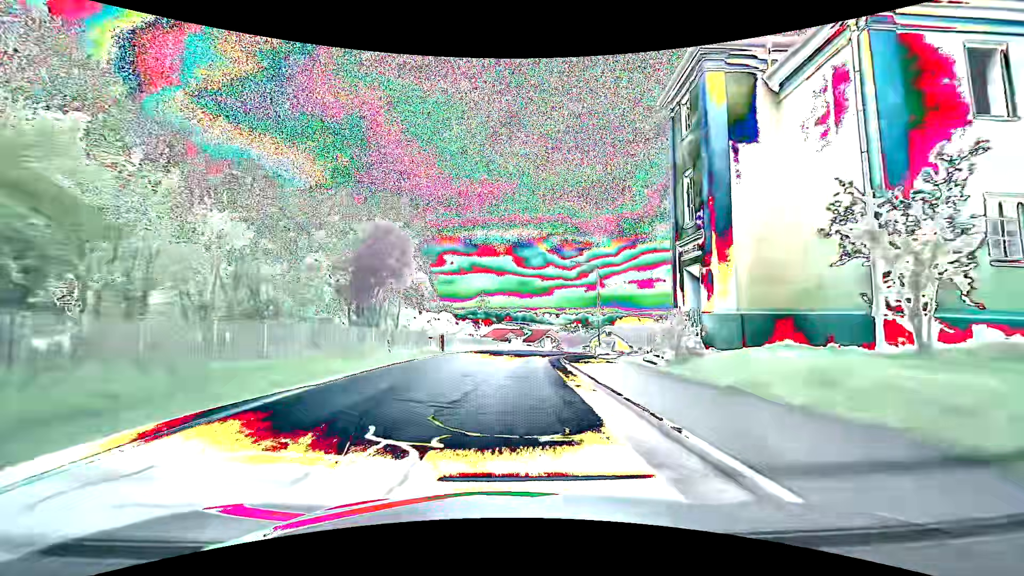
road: secondary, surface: asphalt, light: Day
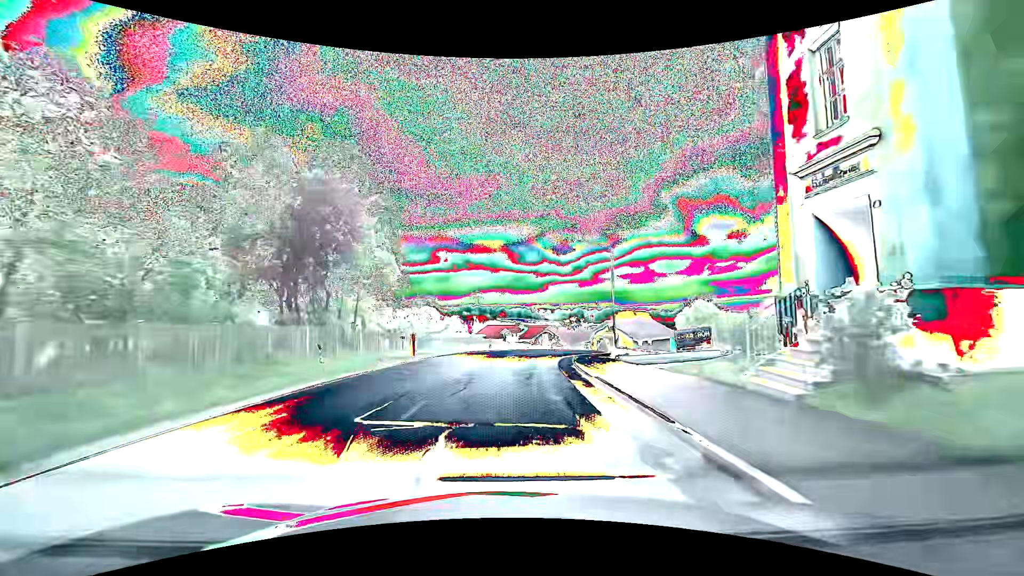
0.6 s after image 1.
(0.0, +7.9) m; +1°
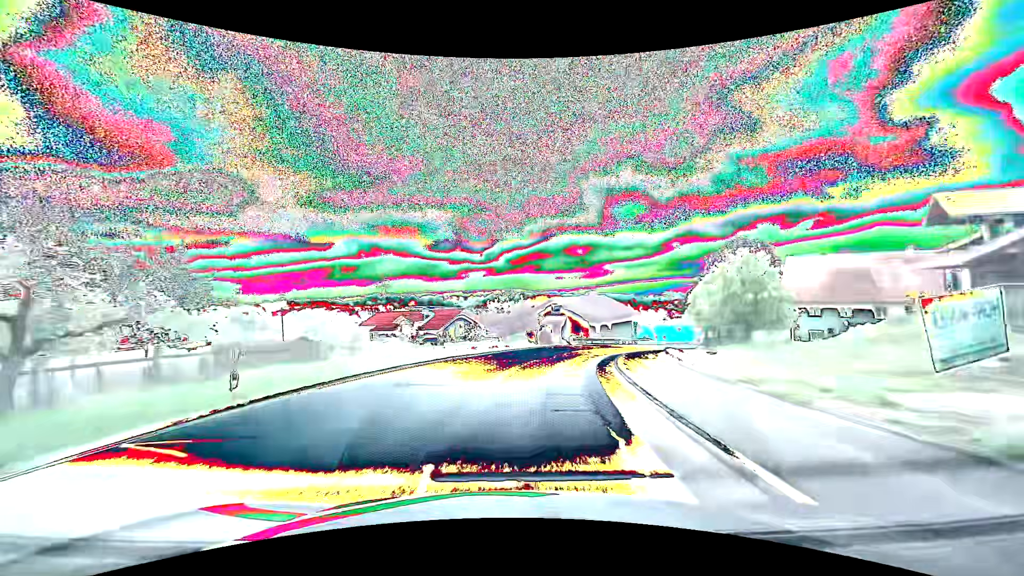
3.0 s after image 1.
(+1.6, +31.3) m; +9°
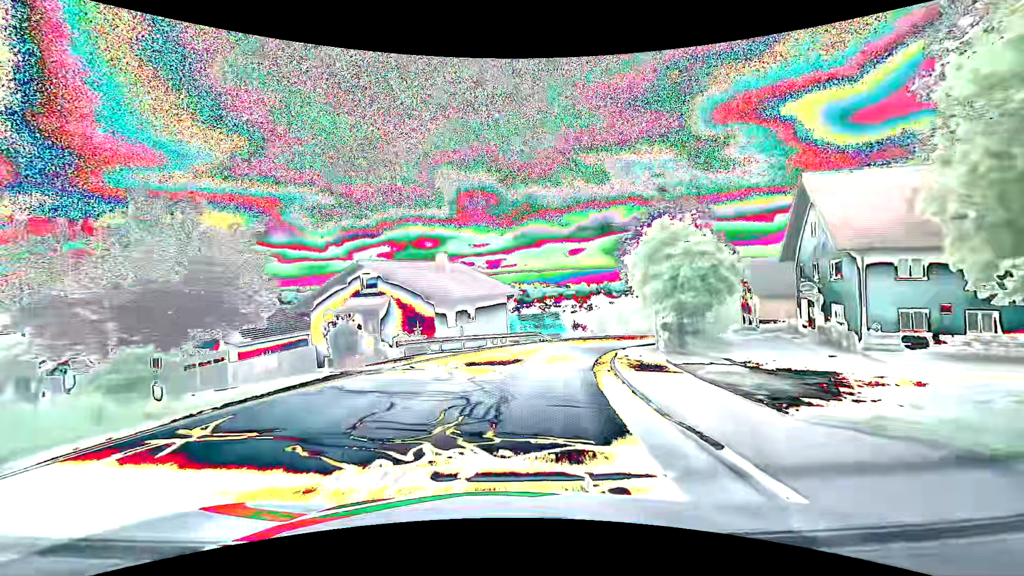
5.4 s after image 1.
(+4.8, +30.6) m; +17°
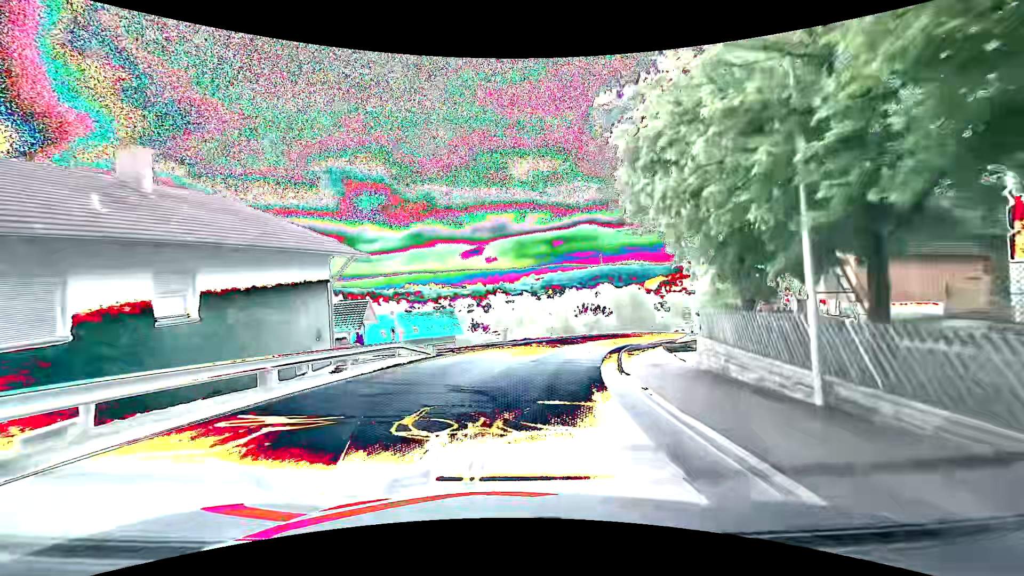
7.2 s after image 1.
(+2.3, +23.0) m; +12°
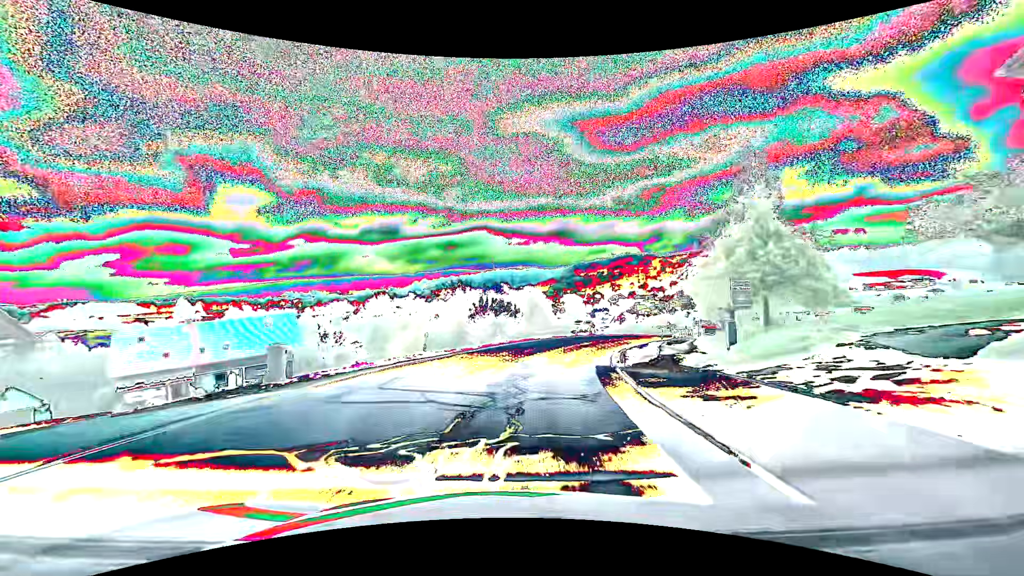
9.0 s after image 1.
(+2.4, +22.9) m; +12°
(0, +10) (+2, +20) (+4, +30) (+7, +39) (+11, +48) (+15, +57) (+20, +66) (+25, +75) (+30, +84) (+35, +92) m
